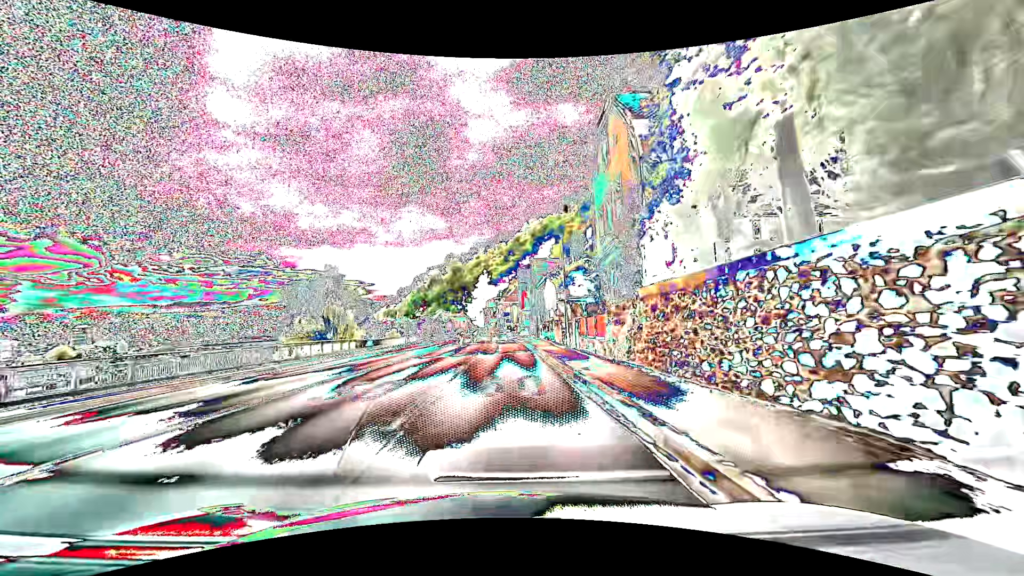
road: primary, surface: asphalt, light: Day
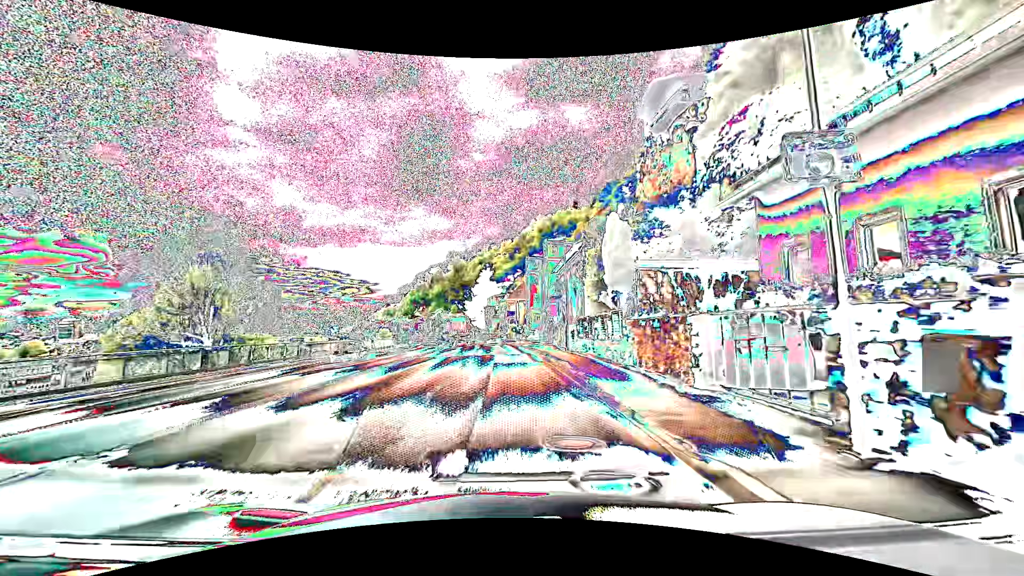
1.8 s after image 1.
(-0.1, +22.8) m; -1°
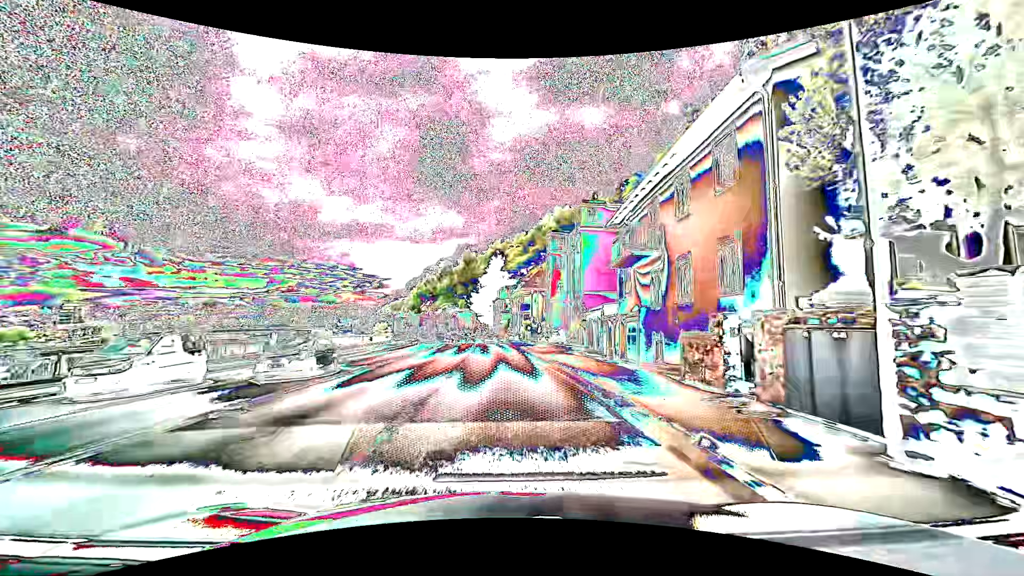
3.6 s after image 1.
(-0.2, +22.8) m; -2°
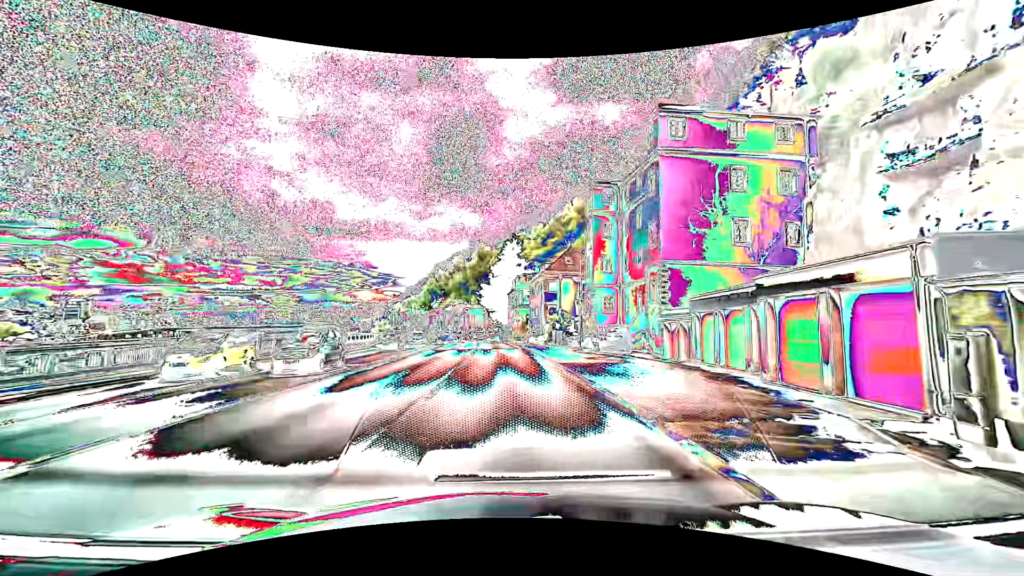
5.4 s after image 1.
(-0.3, +22.9) m; -1°
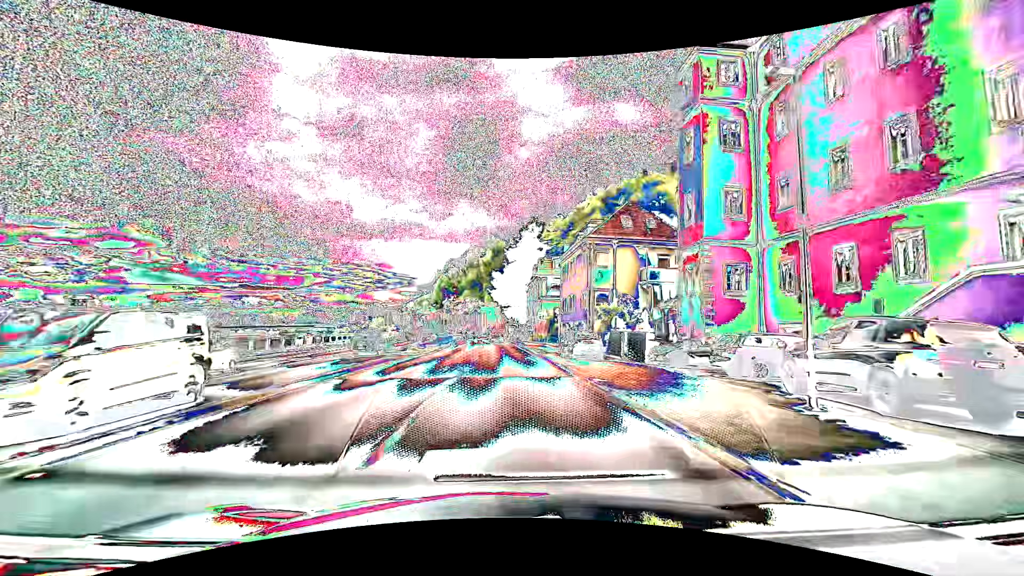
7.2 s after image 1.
(-0.4, +23.0) m; -2°
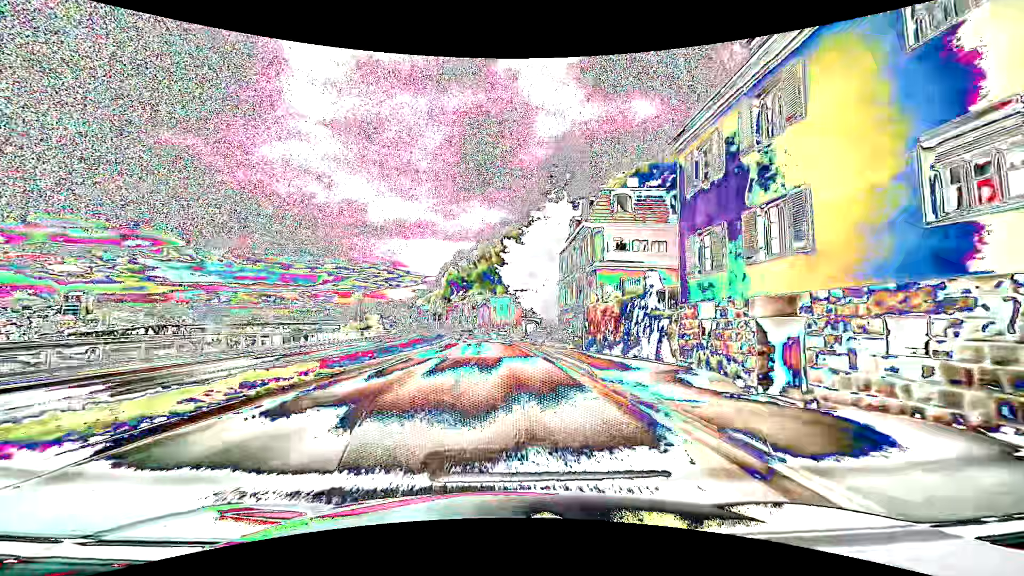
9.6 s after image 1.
(-0.6, +30.7) m; -2°
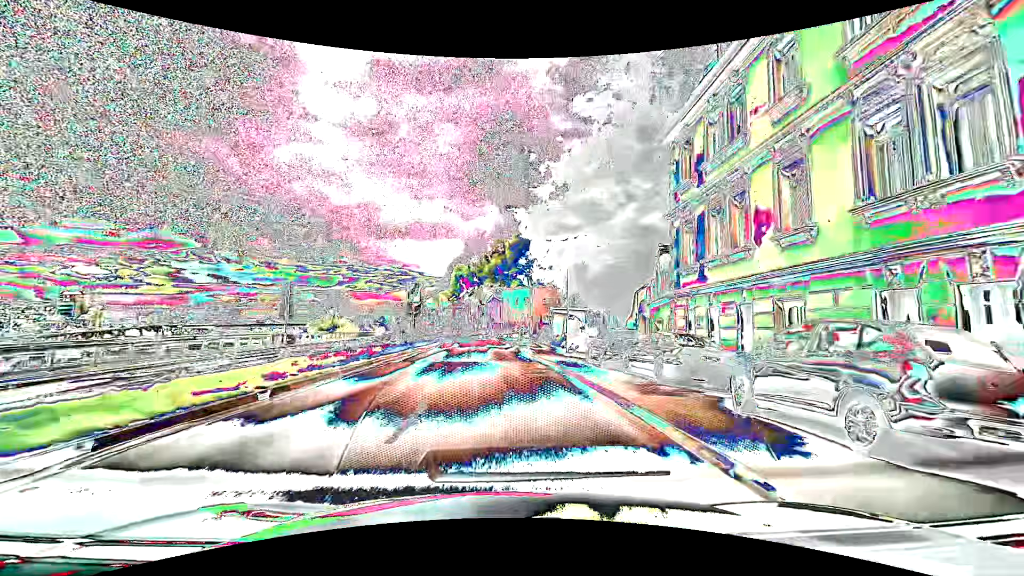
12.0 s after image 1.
(-0.3, +30.6) m; -2°
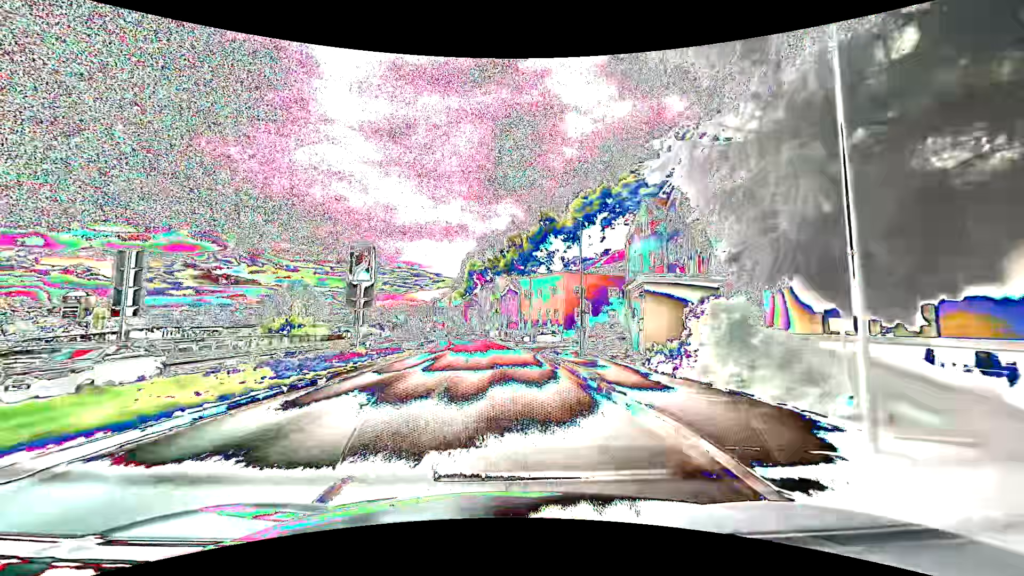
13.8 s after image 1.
(-0.4, +22.9) m; -2°
(0, +10) (0, +20) (-1, +30) (-2, +40) (-2, +50) (-3, +60) (-5, +70) (-6, +80) (-8, +90) (-9, +99) m
